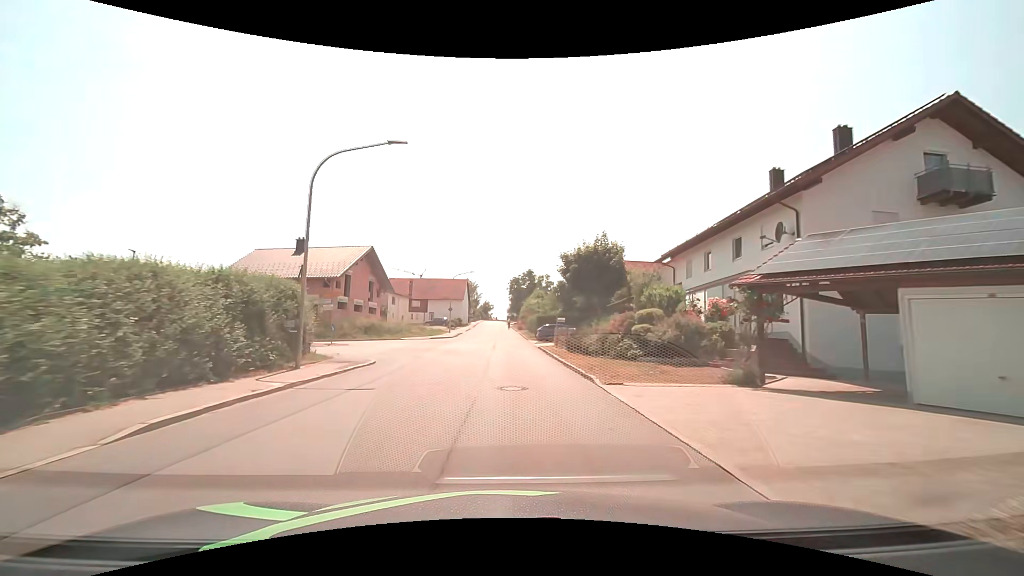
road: tertiary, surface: asphalt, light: Day
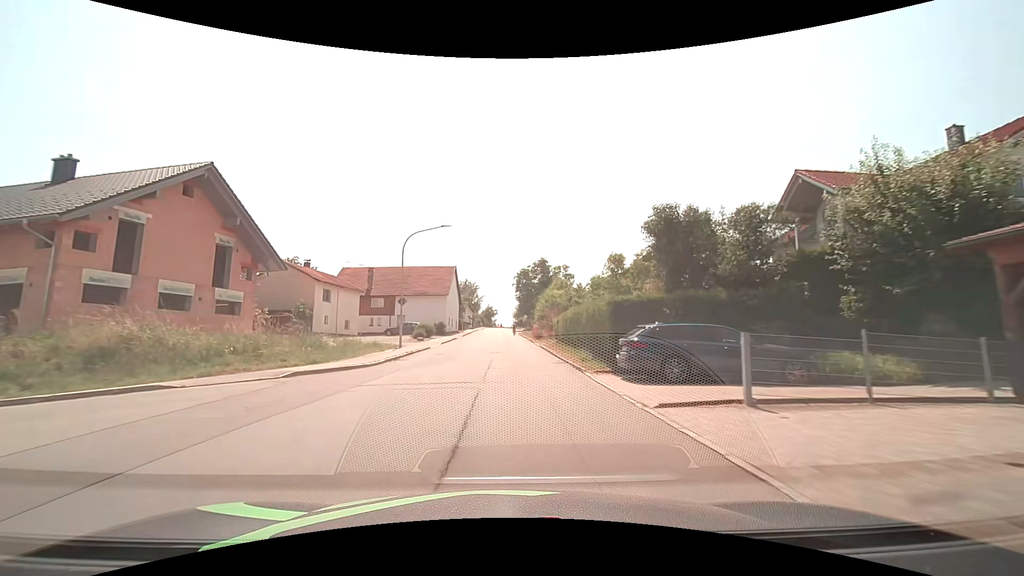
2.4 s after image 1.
(-0.2, +30.1) m; 0°
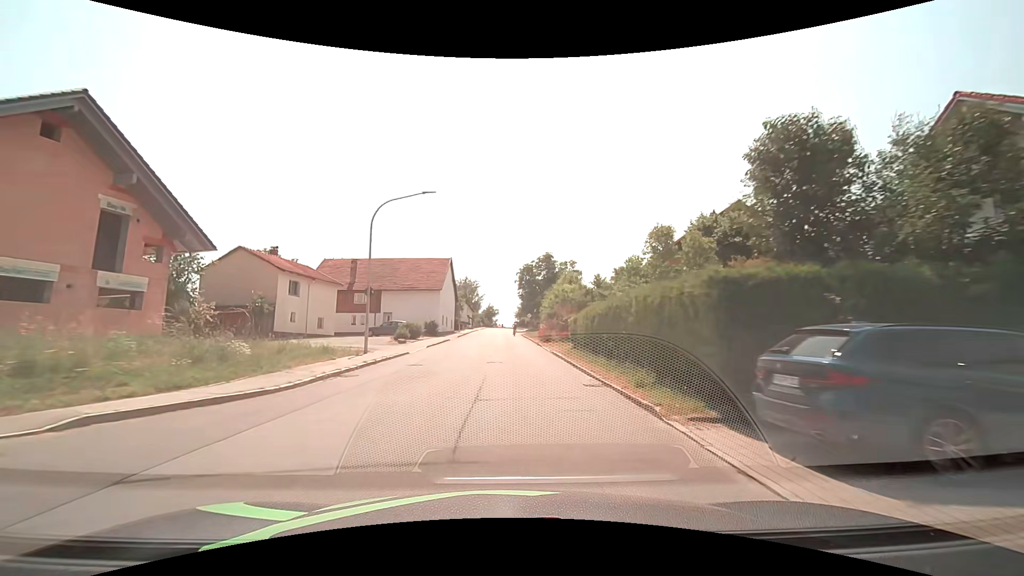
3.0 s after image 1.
(-0.1, +7.5) m; -1°
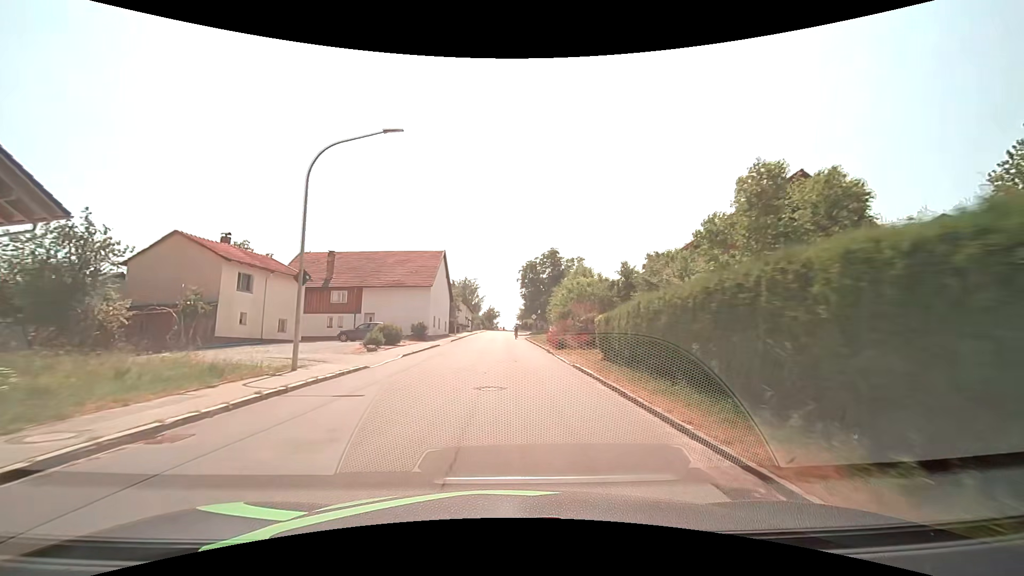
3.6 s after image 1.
(0.0, +7.5) m; 0°
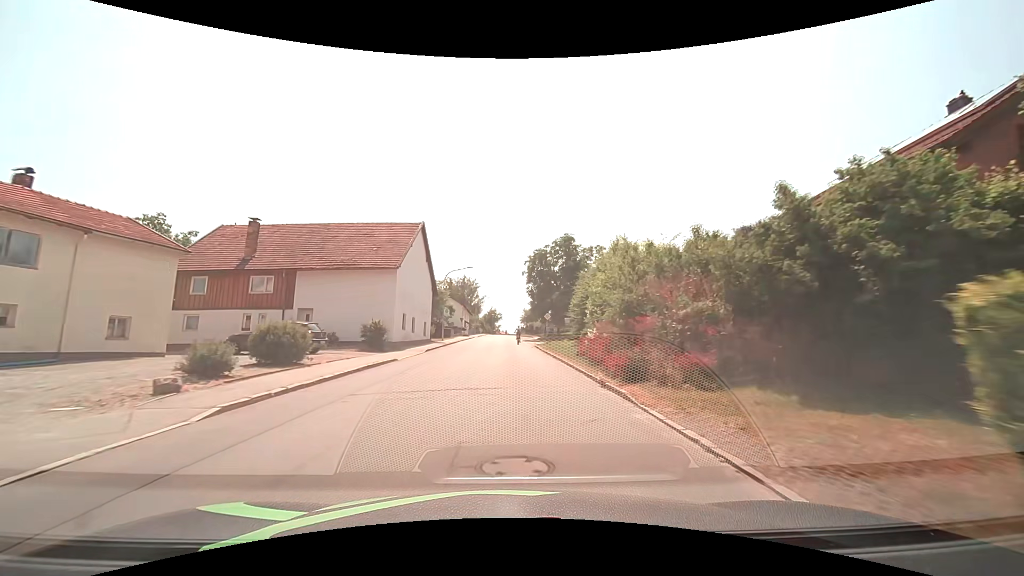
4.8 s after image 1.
(0.0, +14.9) m; 0°
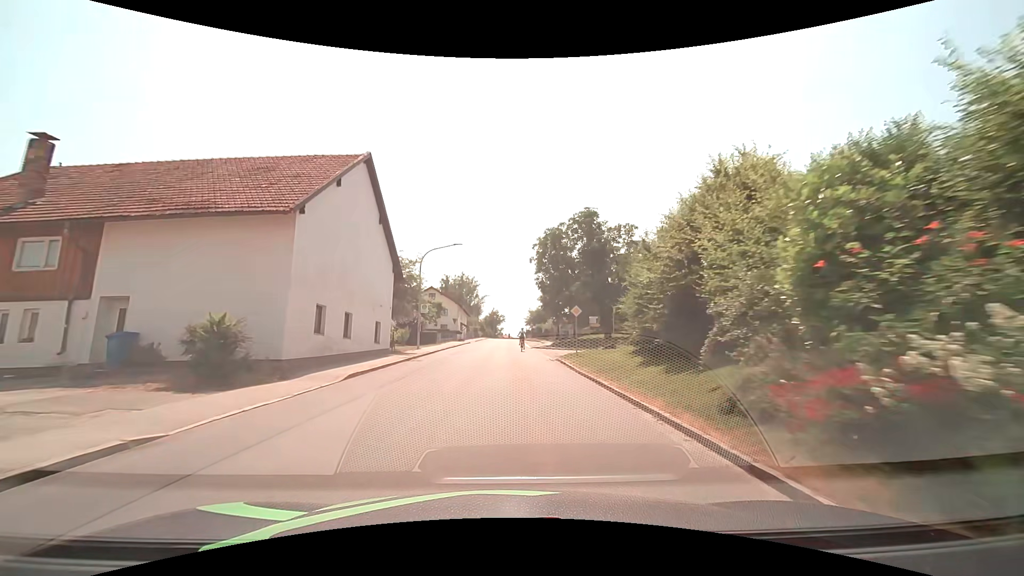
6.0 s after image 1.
(0.0, +15.0) m; 0°
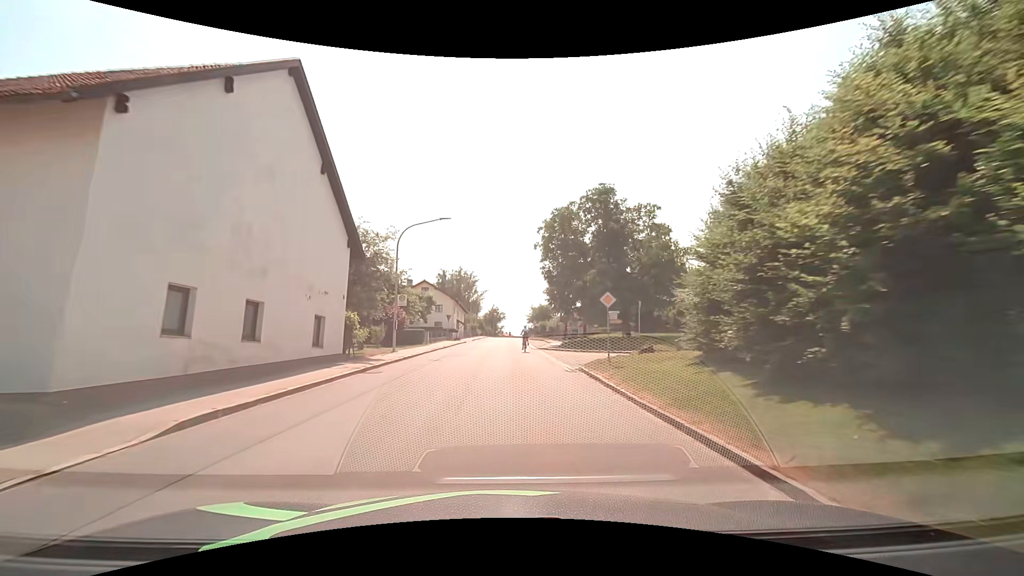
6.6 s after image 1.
(0.0, +7.5) m; 0°
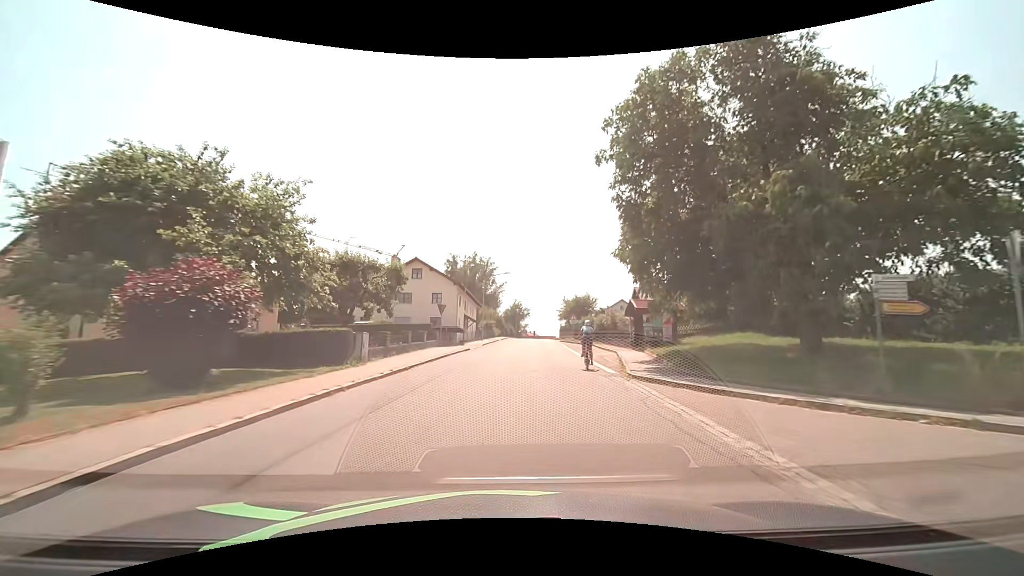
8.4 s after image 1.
(-0.4, +22.7) m; -2°
(0, +10) (0, +20) (0, +30) (0, +40) (+1, +50) (+2, +60) (+3, +70) (+3, +80) (+5, +90) (+6, +100) m
